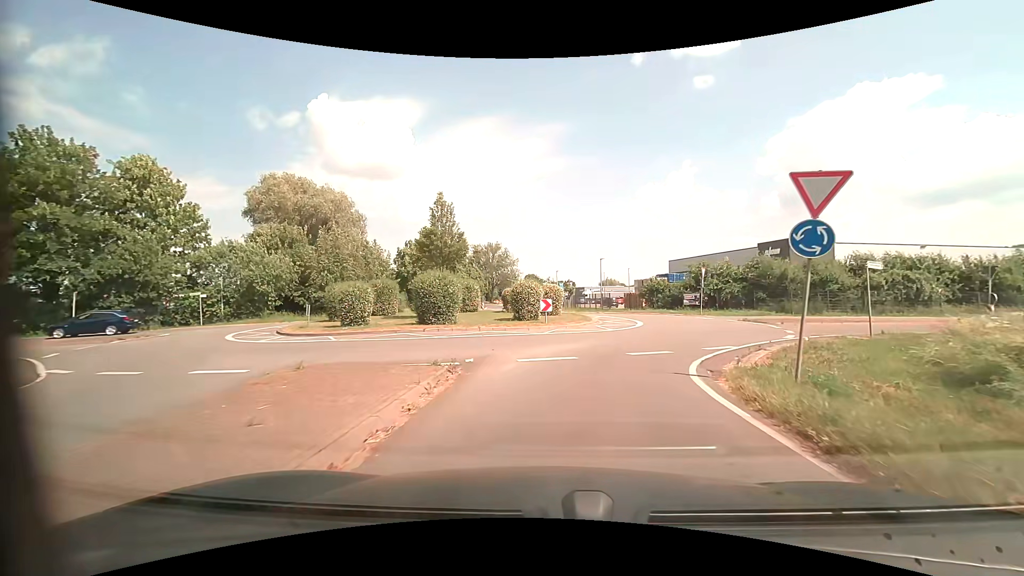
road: unclassified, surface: asphalt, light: Day
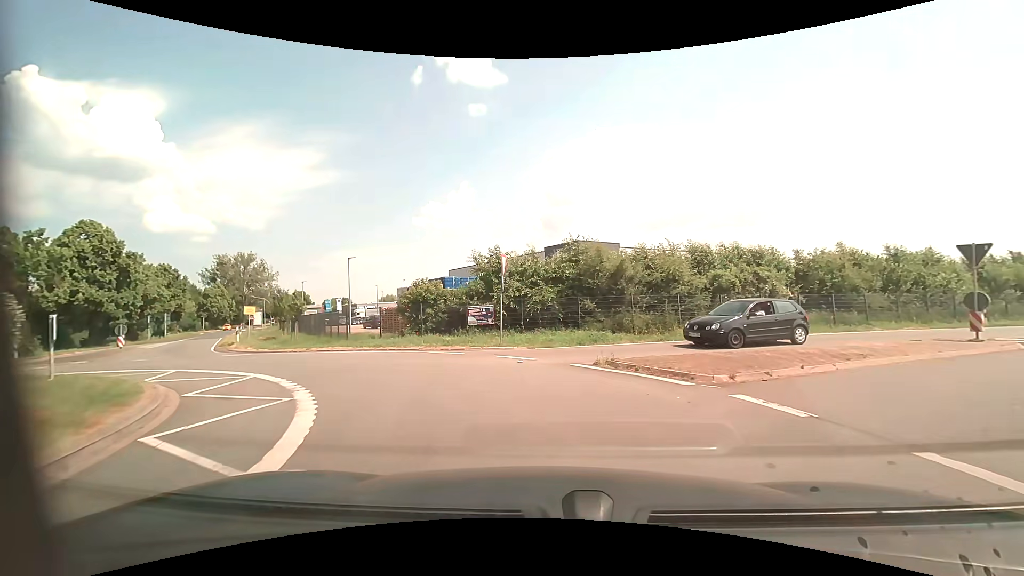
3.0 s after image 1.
(+4.1, +18.8) m; +25°
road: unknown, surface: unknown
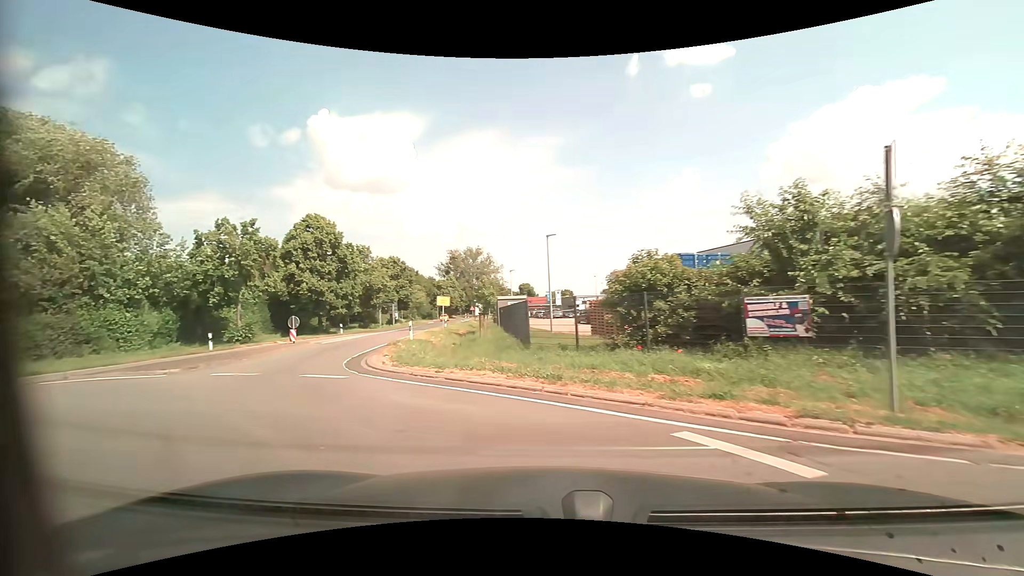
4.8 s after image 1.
(-1.8, +10.6) m; -25°
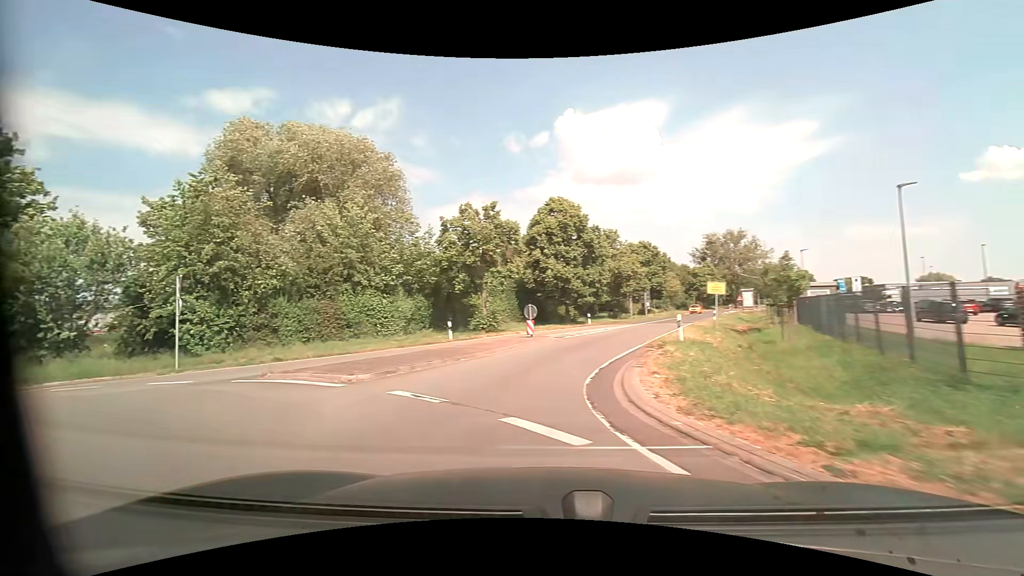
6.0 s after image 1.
(-1.5, +6.5) m; -28°
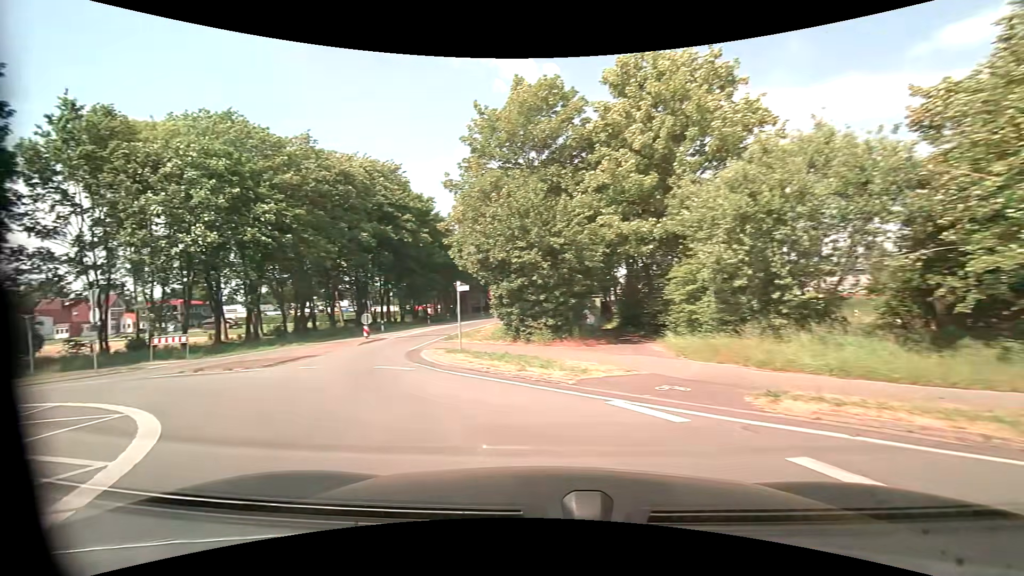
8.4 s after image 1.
(-7.6, +10.3) m; -74°
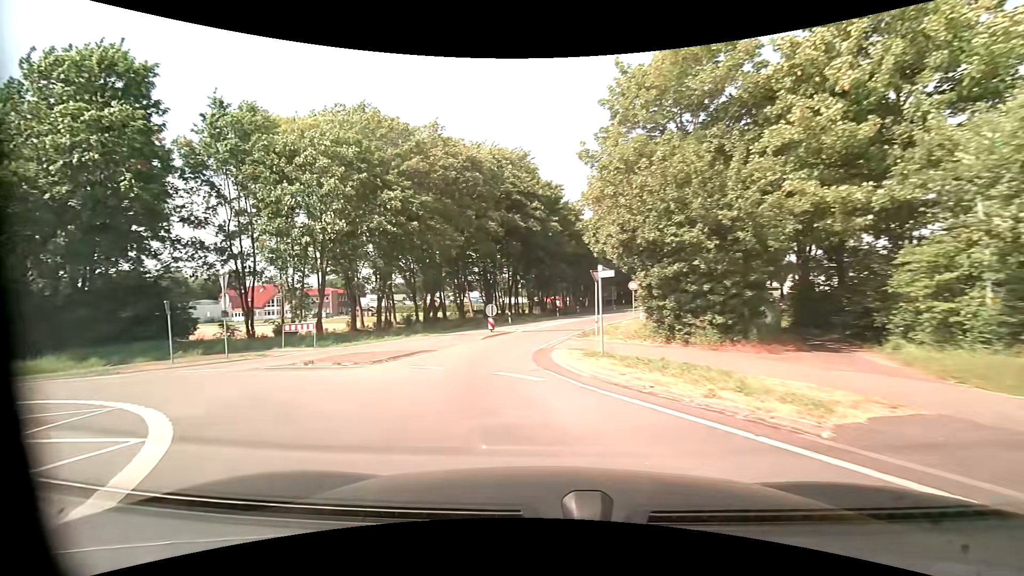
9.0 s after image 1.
(-0.5, +3.6) m; -14°
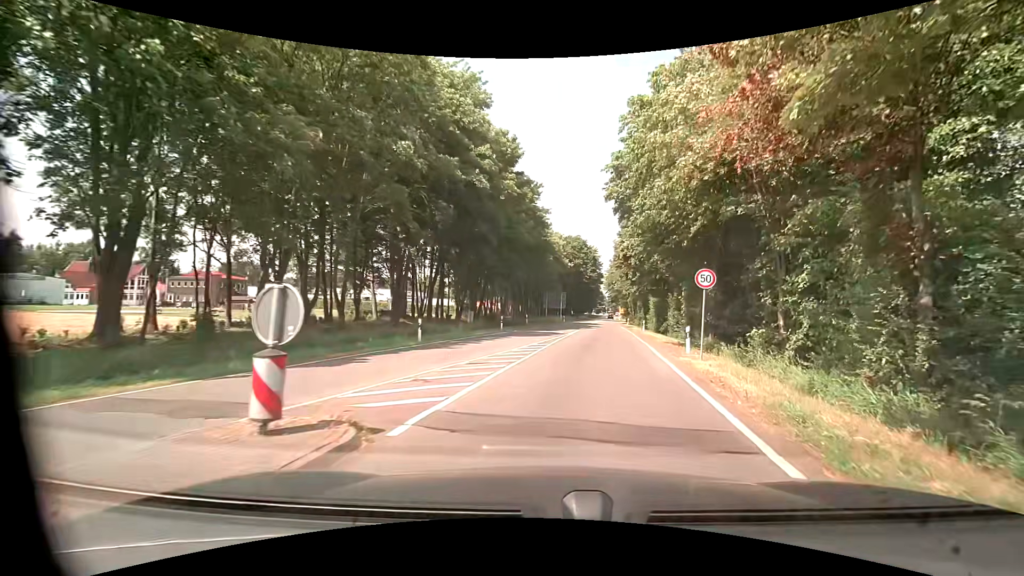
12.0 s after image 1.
(-1.7, +21.3) m; +7°
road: tertiary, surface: asphalt
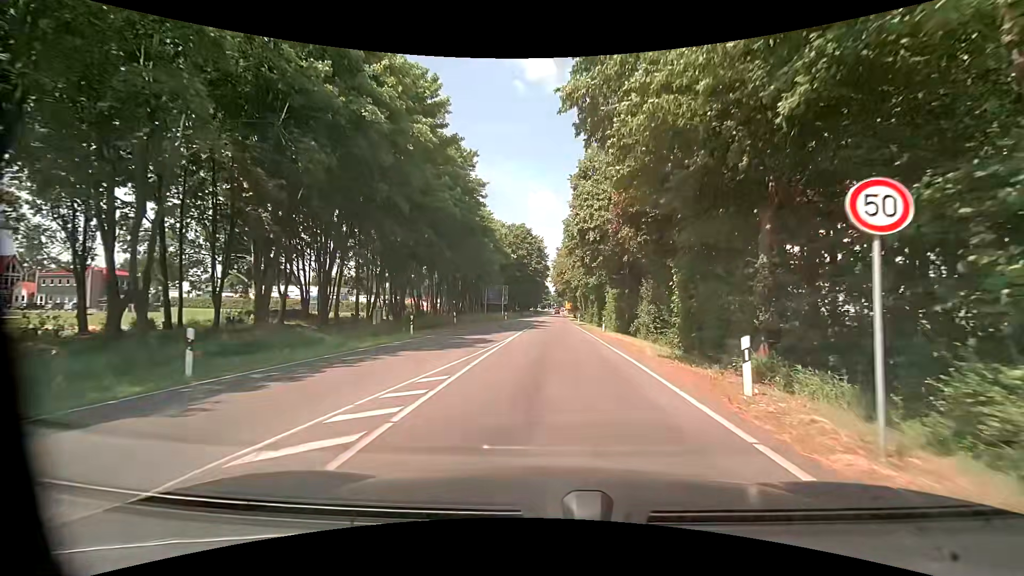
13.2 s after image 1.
(+0.8, +11.1) m; +7°
(0, +10) (0, +20) (0, +30) (0, +40) (+1, +50) (+1, +60) (+1, +70) (+1, +80) (+1, +90) (+1, +100) m
